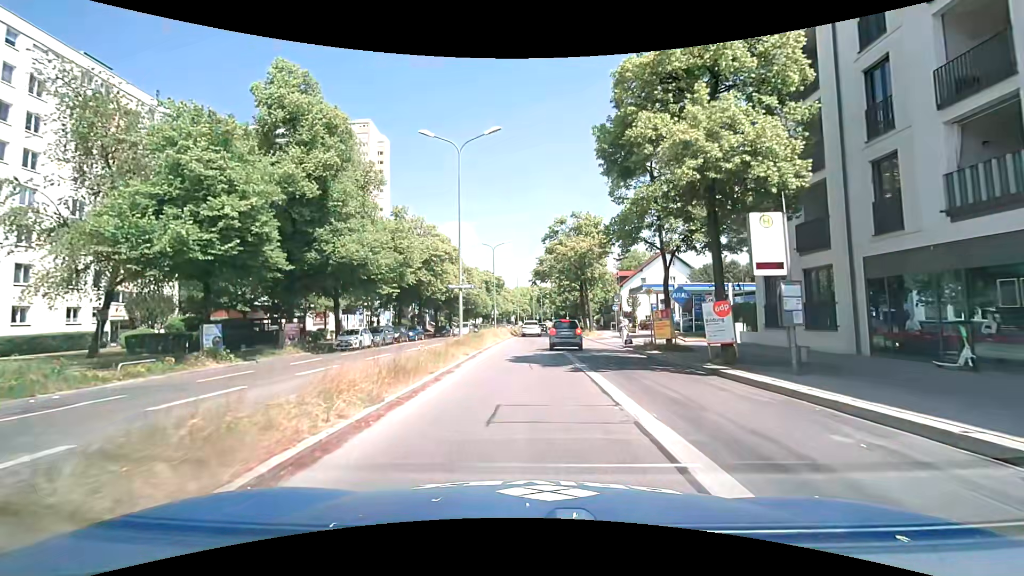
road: secondary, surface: asphalt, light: Day
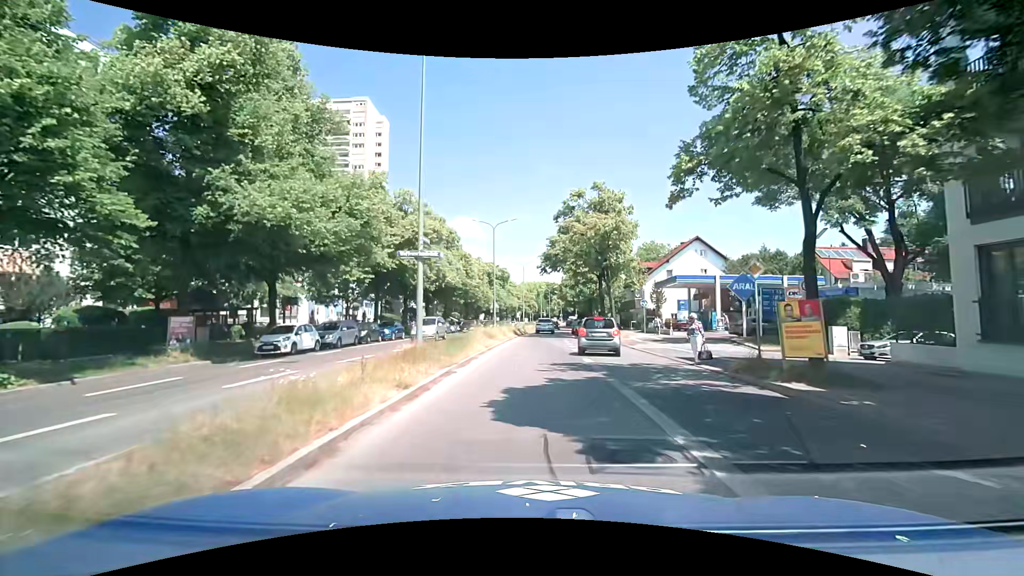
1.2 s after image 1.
(-0.1, +10.5) m; 0°
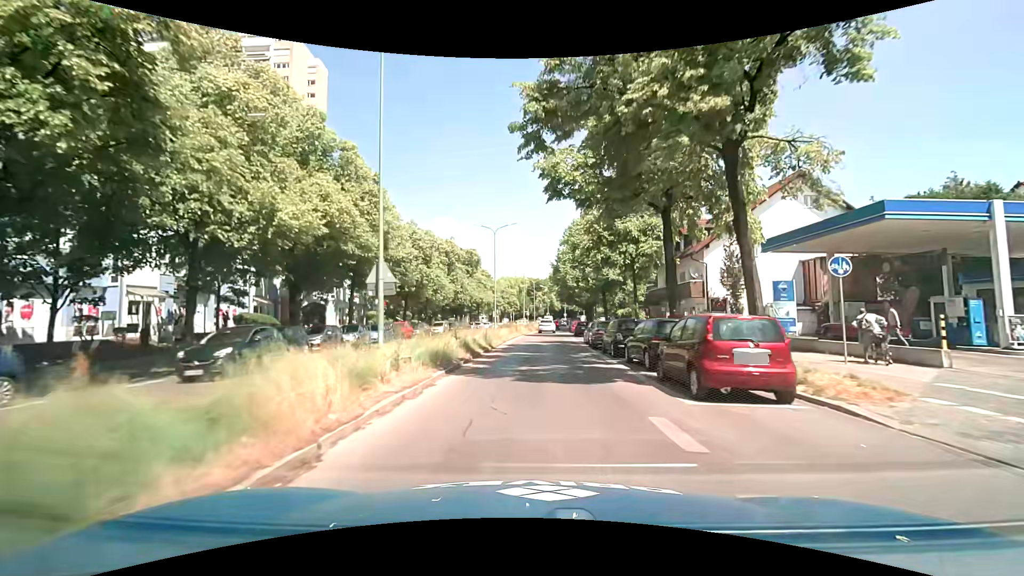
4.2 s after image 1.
(+0.4, +30.5) m; +1°
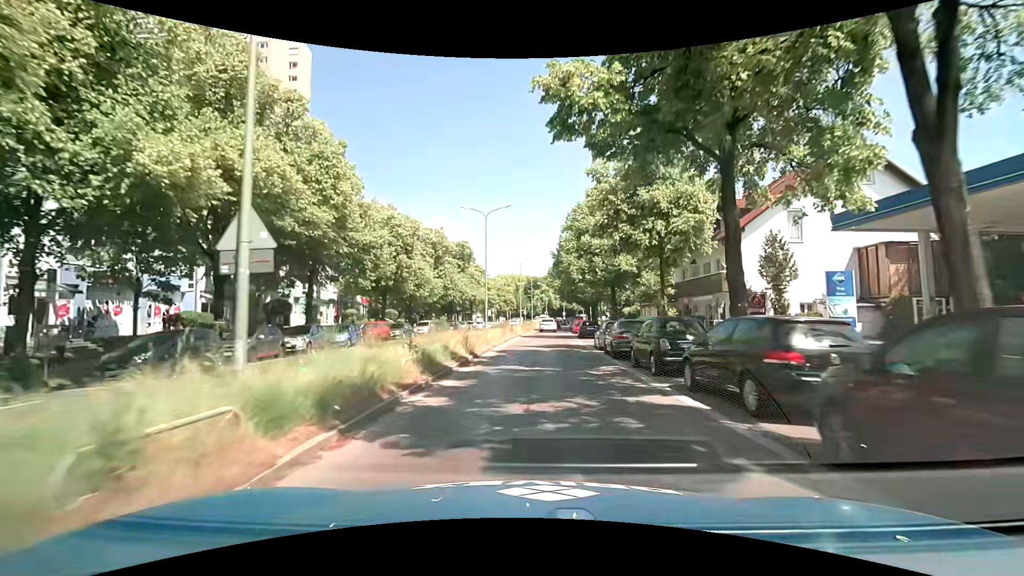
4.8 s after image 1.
(0.0, +6.8) m; 0°
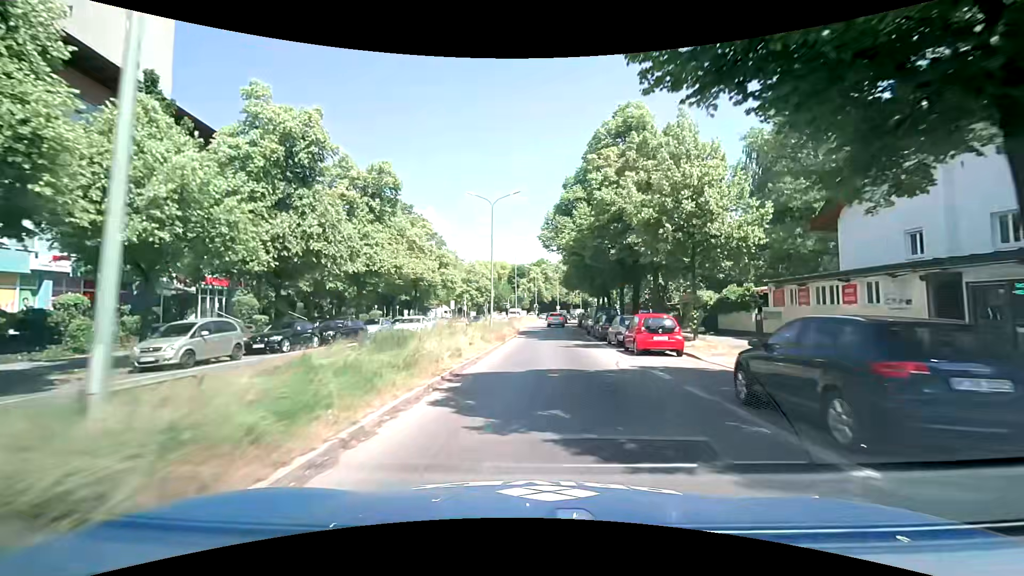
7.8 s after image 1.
(+0.4, +34.4) m; +1°
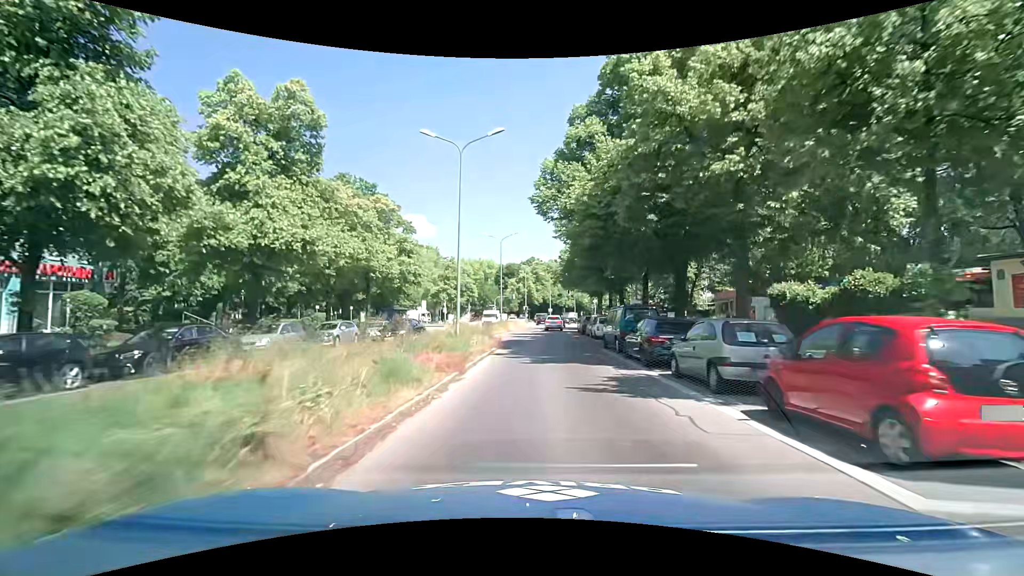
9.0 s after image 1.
(+0.1, +12.6) m; +1°
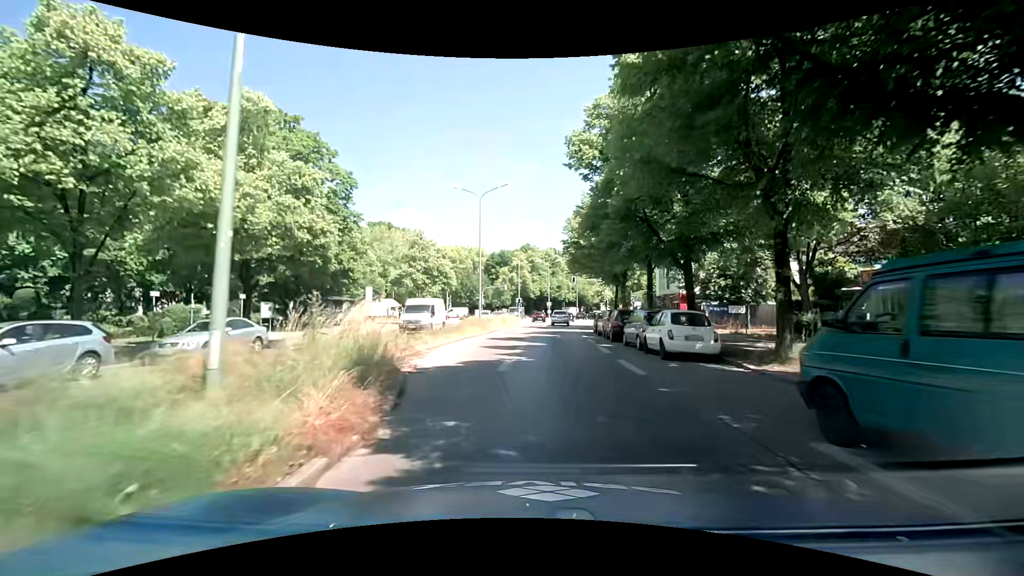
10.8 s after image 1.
(+0.3, +17.8) m; 0°
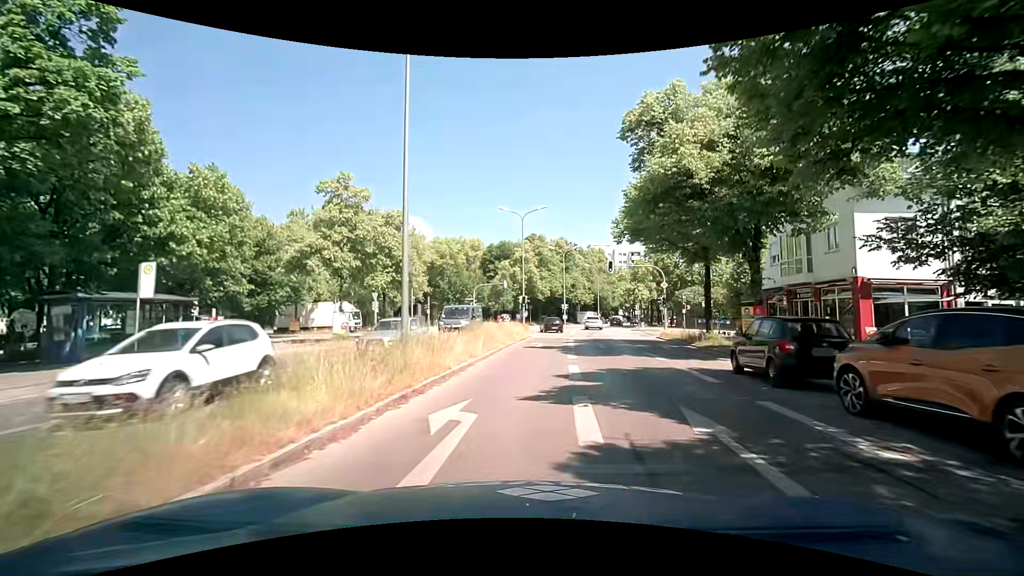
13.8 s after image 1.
(-0.2, +23.8) m; 0°
(0, +10) (+1, +20) (+1, +30) (+2, +40) (+2, +50) (-6, +56) (-16, +58) (-25, +60) (-35, +61) (-45, +63) m
